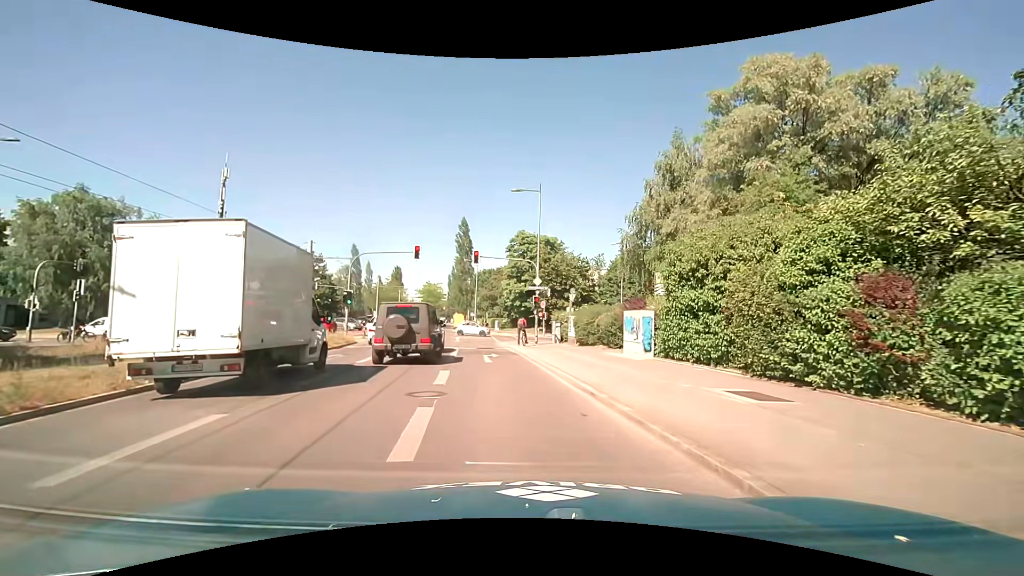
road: secondary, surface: asphalt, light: Day
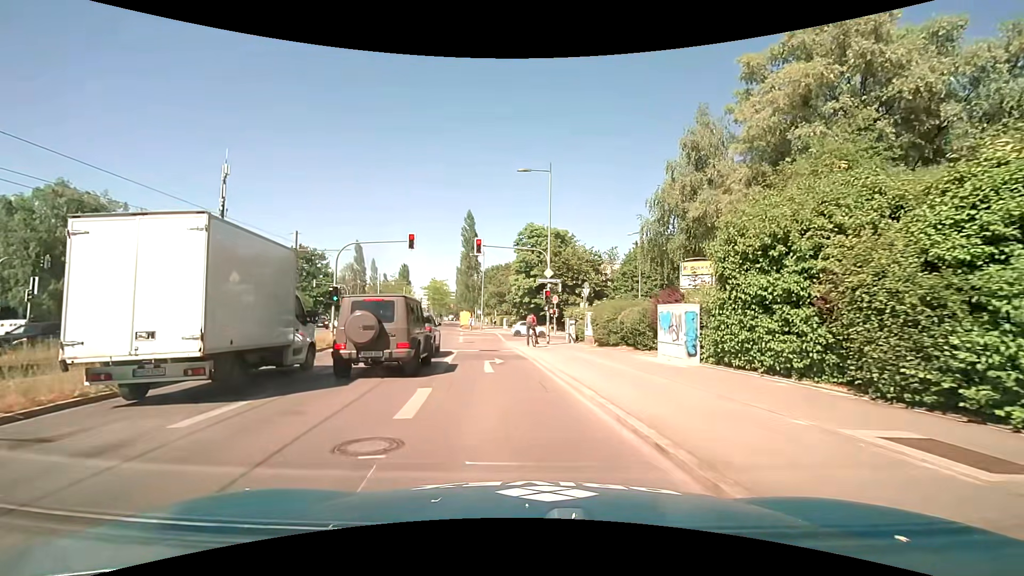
(0.0, +3.9) m; -1°
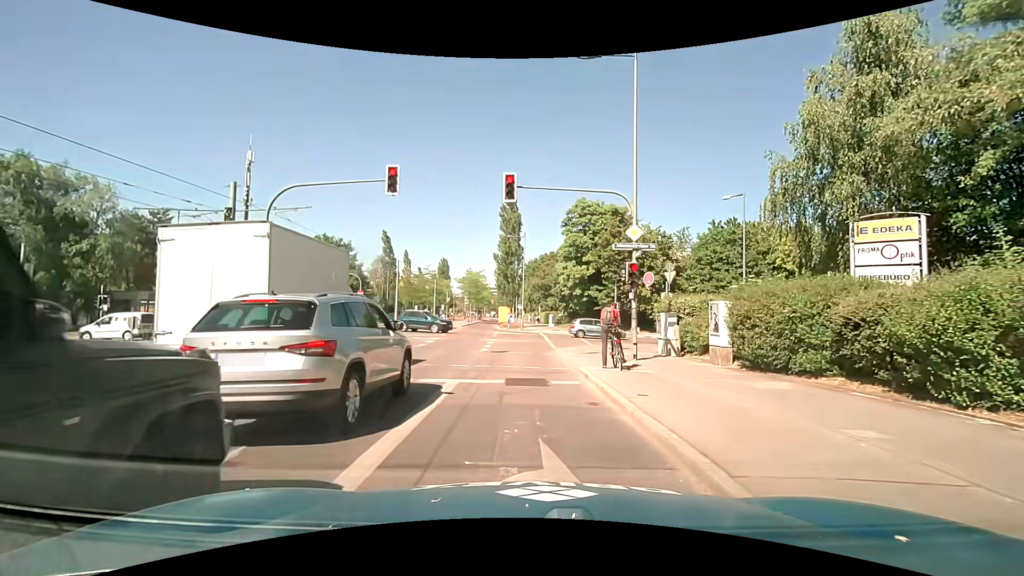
(-0.8, +12.2) m; -5°
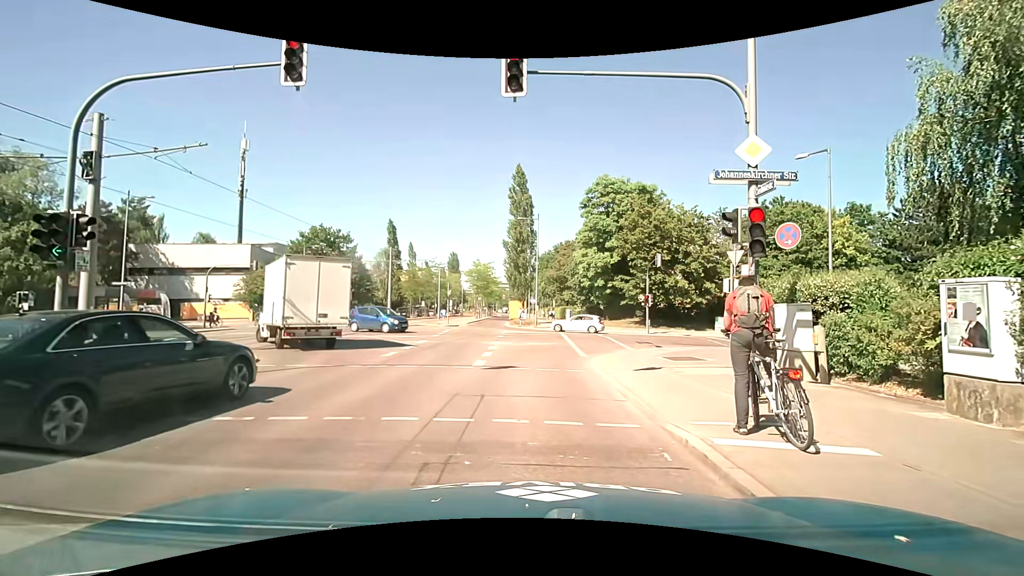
(-0.1, +7.3) m; 0°
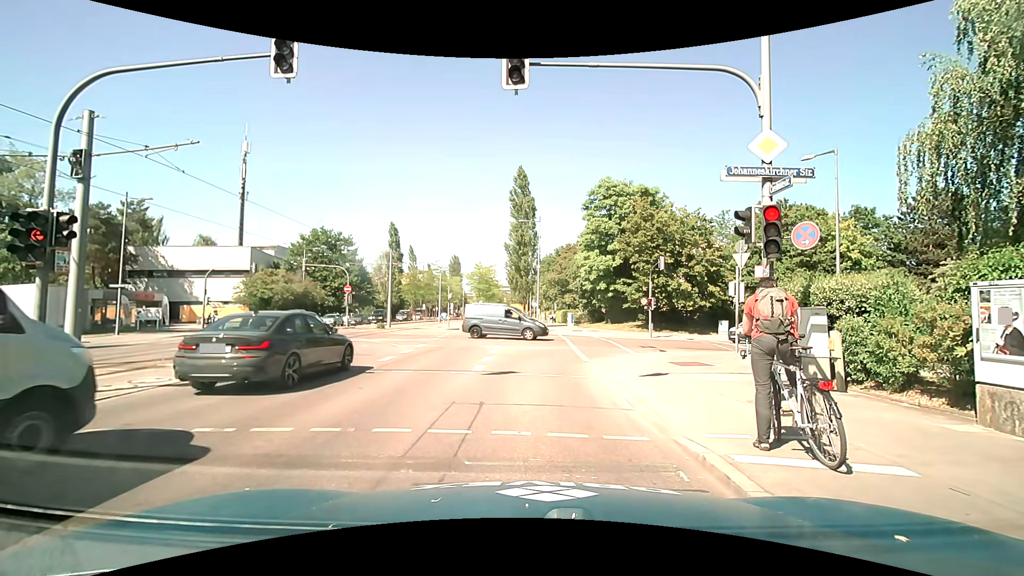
(0.0, +0.5) m; 0°
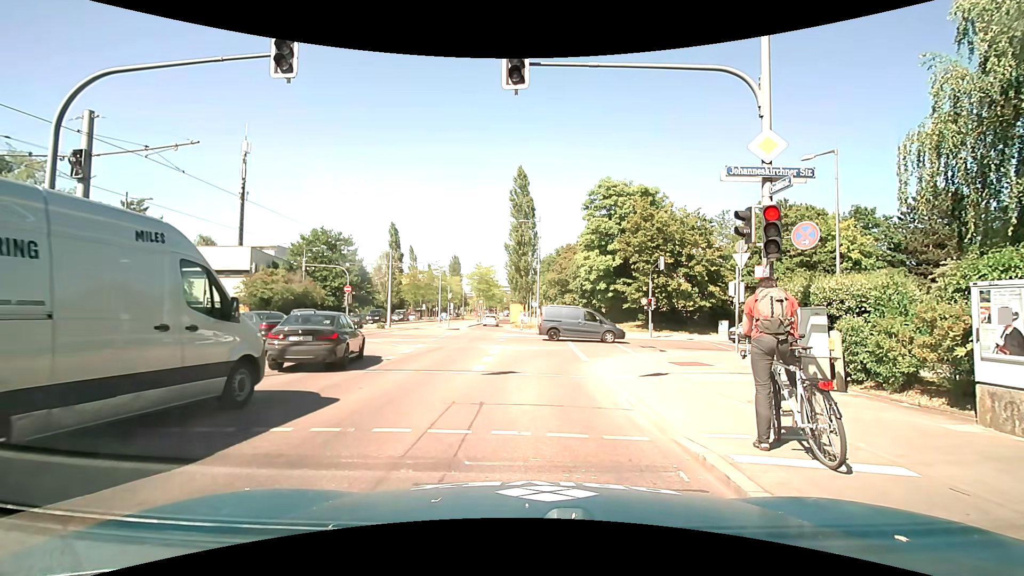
(0.0, 0.0) m; 0°
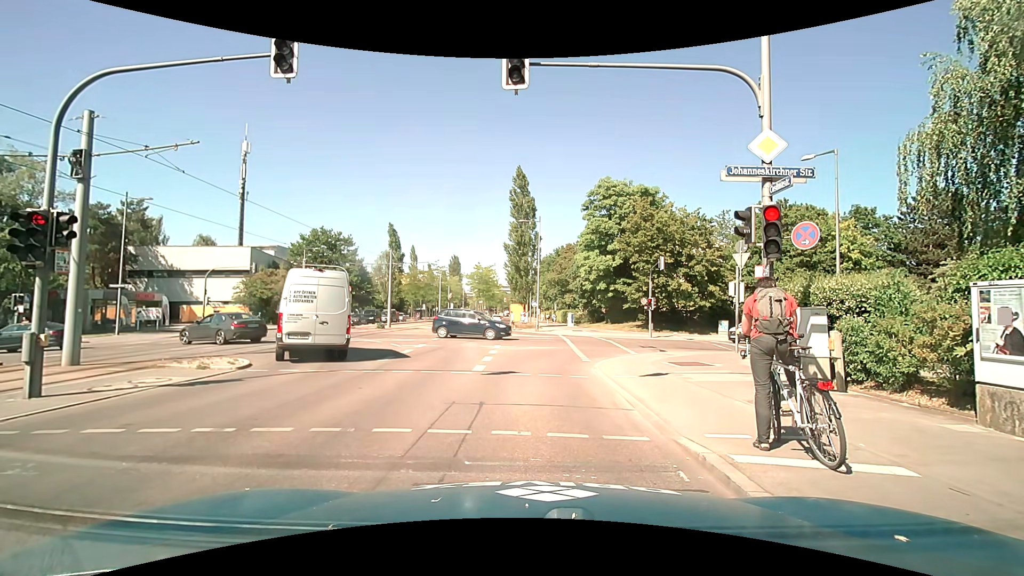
(0.0, 0.0) m; 0°
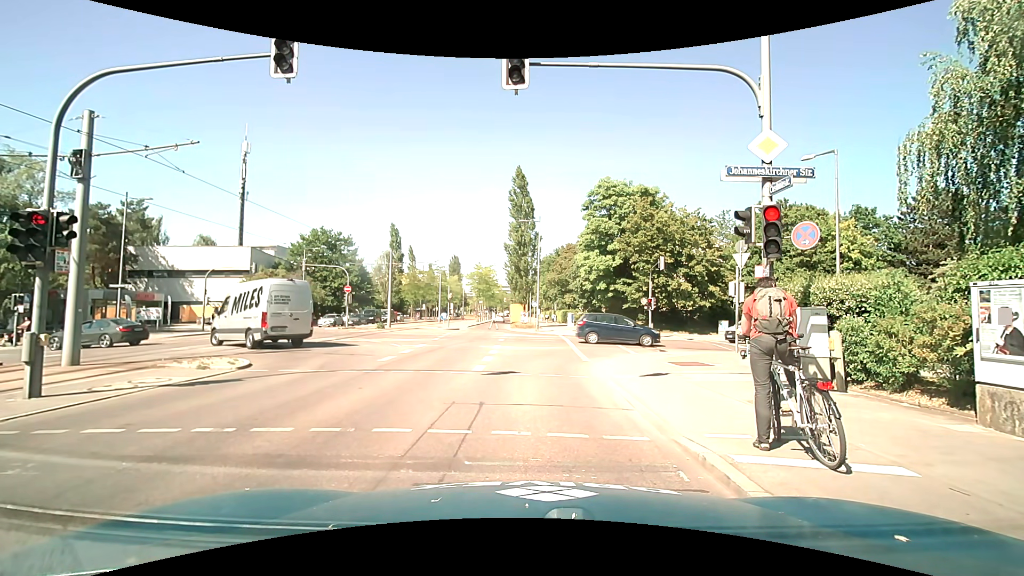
(0.0, 0.0) m; 0°
